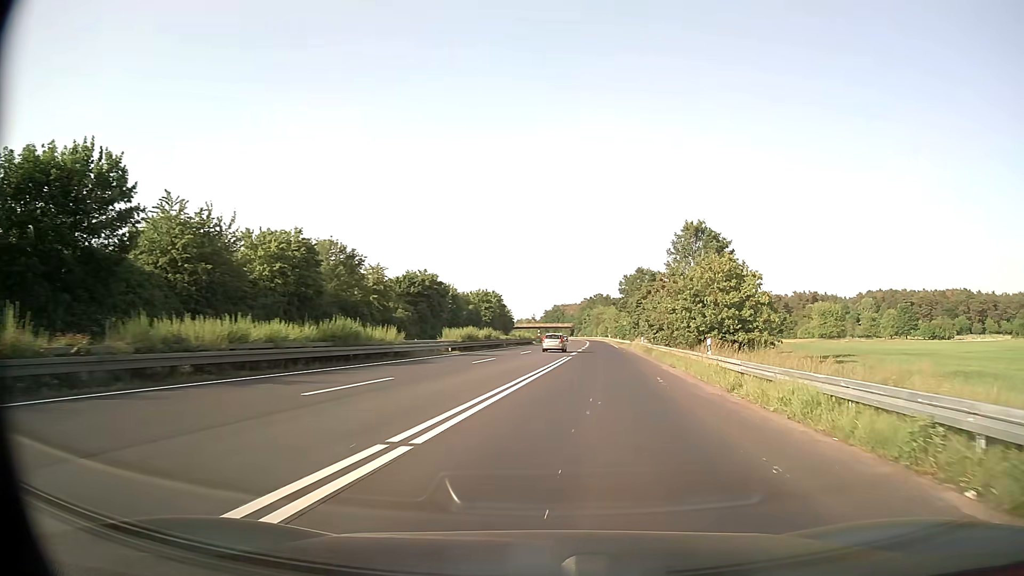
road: trunk_link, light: Day
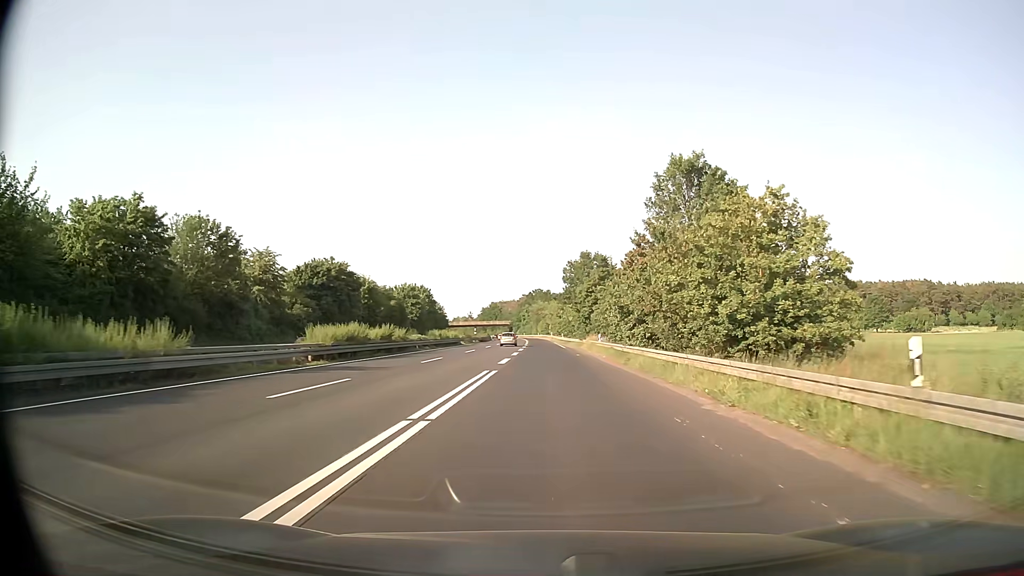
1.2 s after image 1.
(+1.2, +18.0) m; +5°
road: trunk
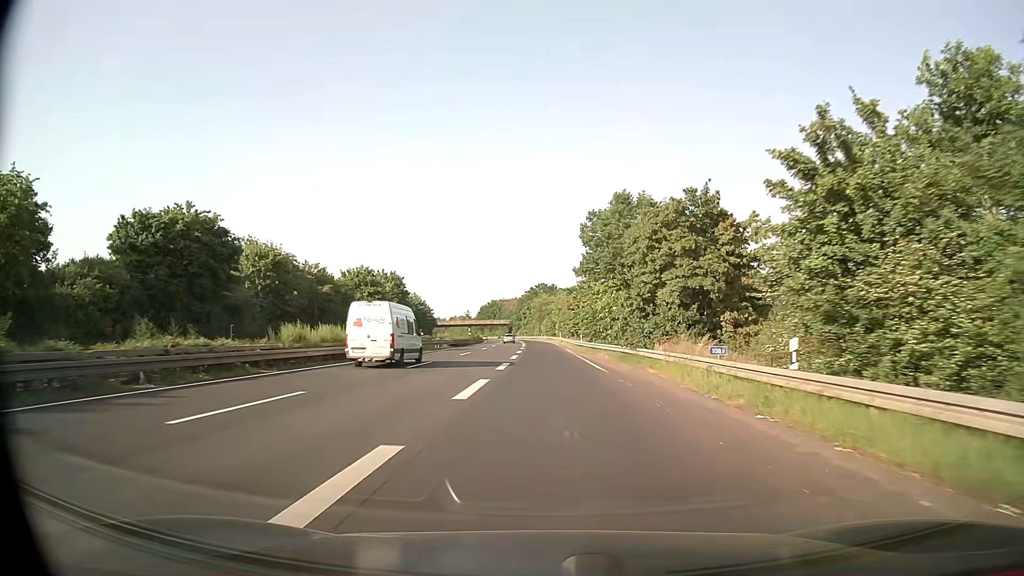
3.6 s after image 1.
(-0.1, +40.9) m; 0°
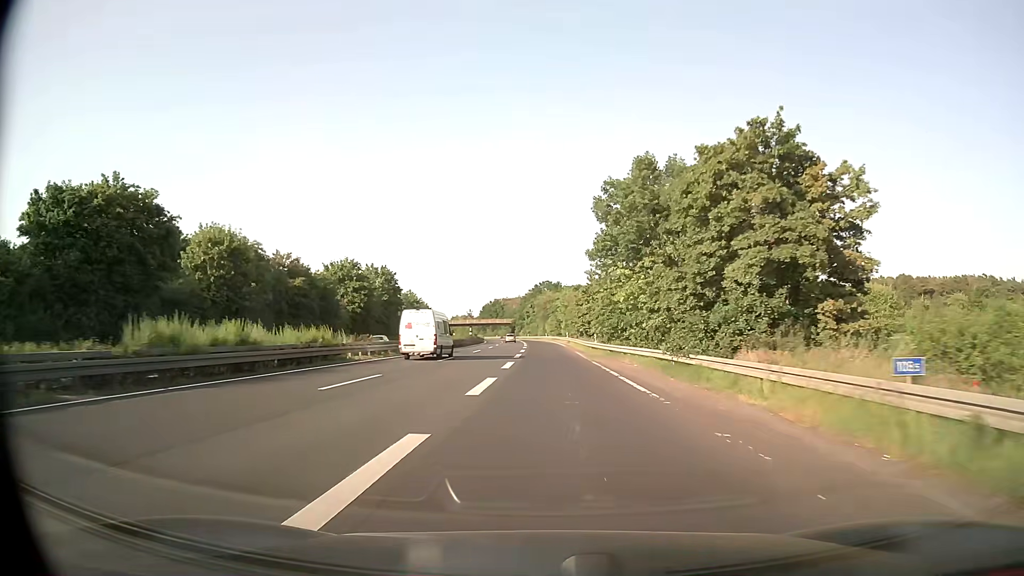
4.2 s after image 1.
(0.0, +11.4) m; 0°
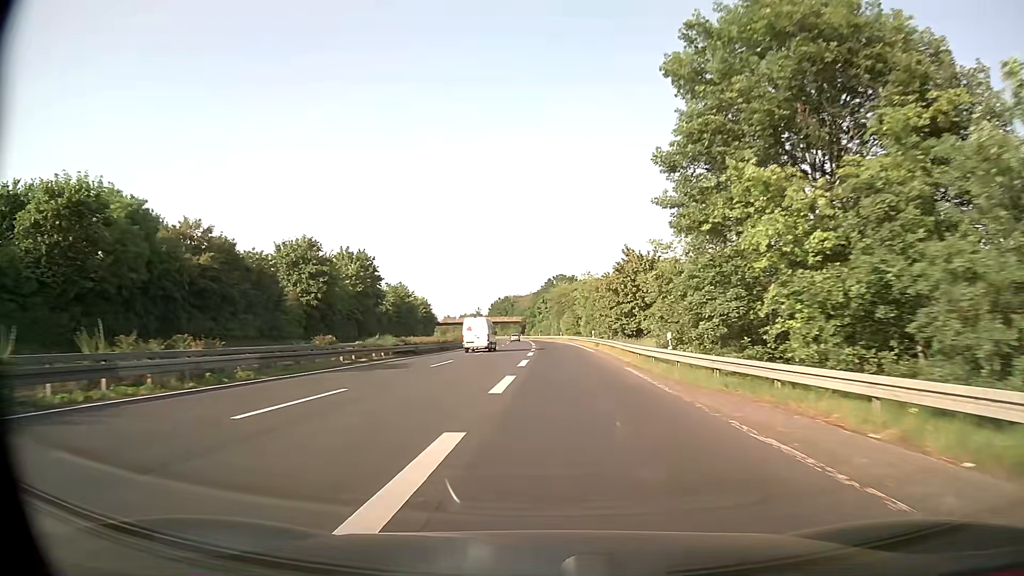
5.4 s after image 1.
(-0.1, +24.2) m; -1°
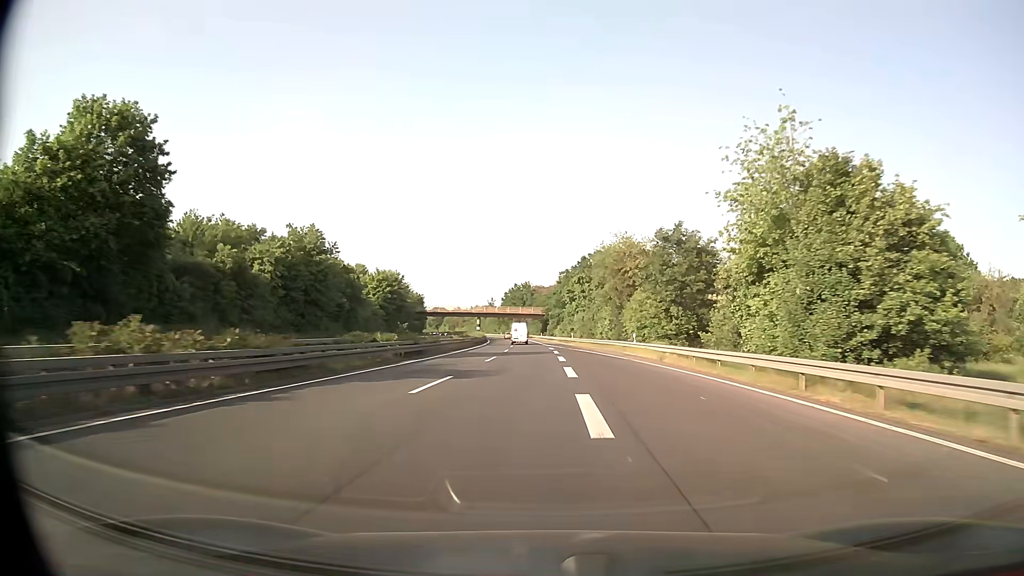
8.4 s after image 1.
(-1.8, +67.3) m; -2°
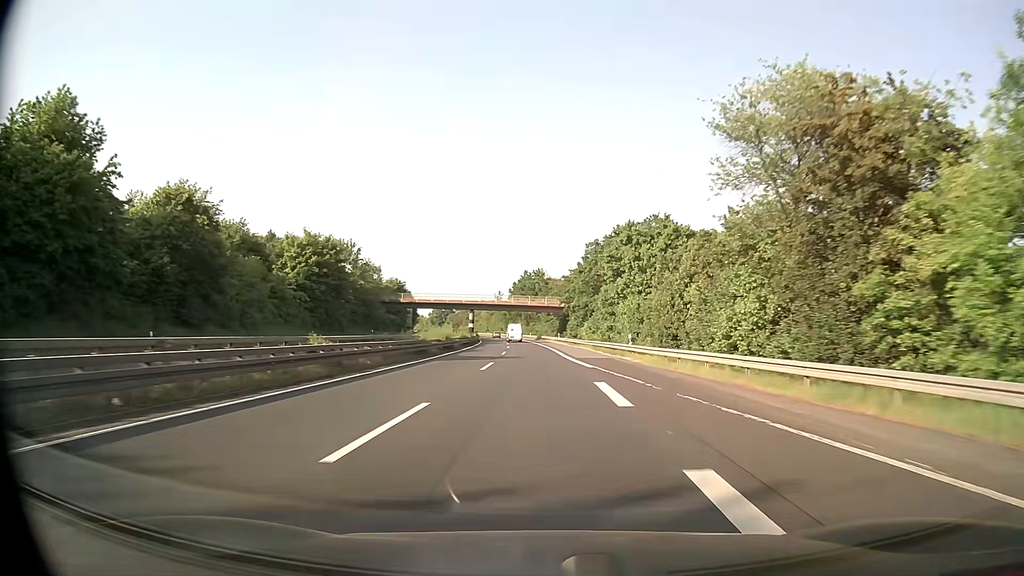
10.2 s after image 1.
(-0.4, +44.6) m; -1°
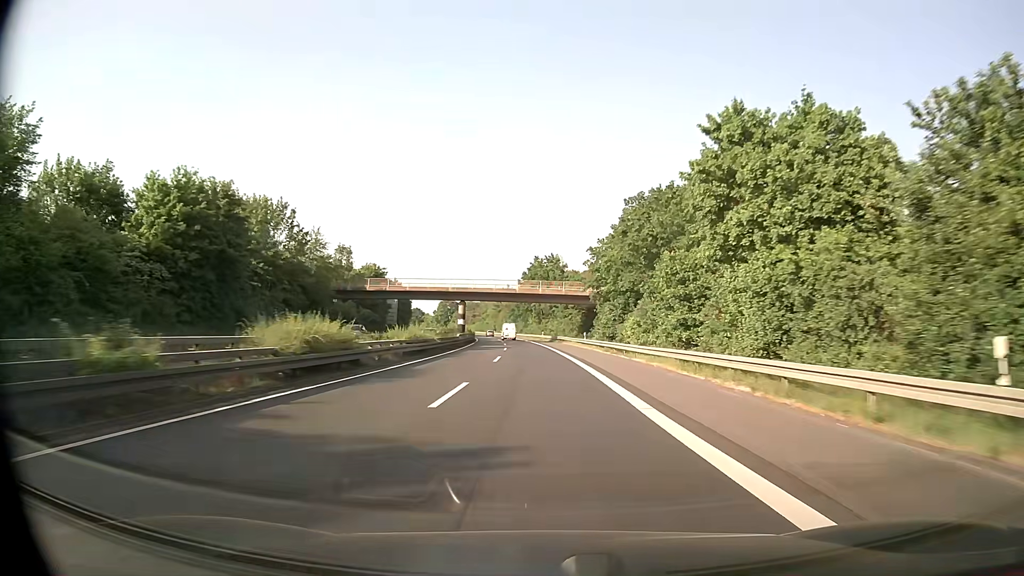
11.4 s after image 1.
(-0.3, +31.0) m; -1°
(0, +10) (0, +20) (0, +30) (-1, +40) (-1, +50) (-2, +60) (-2, +70) (-3, +80) (-4, +90) (-5, +100) m
